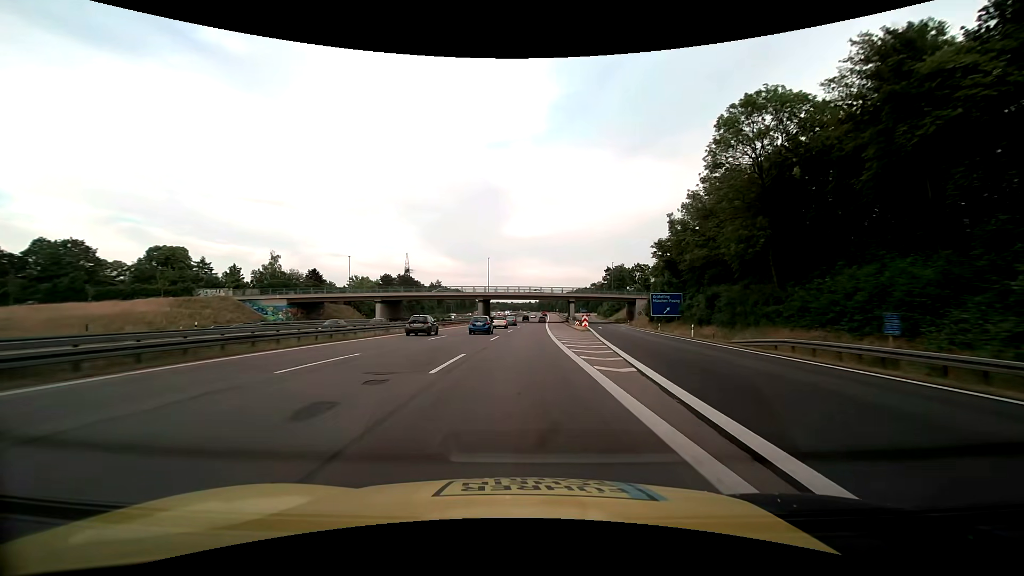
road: motorway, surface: asphalt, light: Day
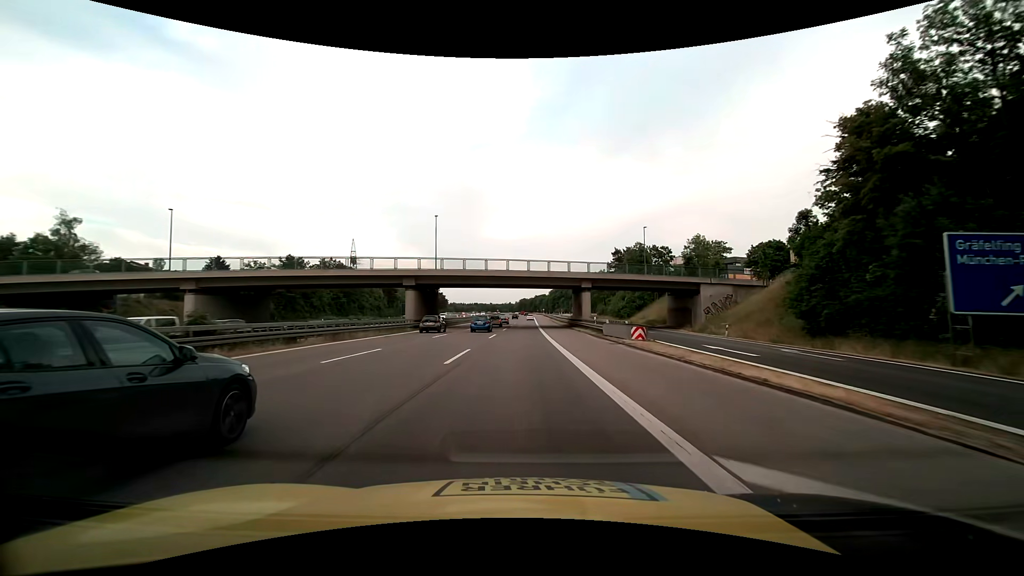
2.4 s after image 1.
(+1.0, +51.6) m; +2°
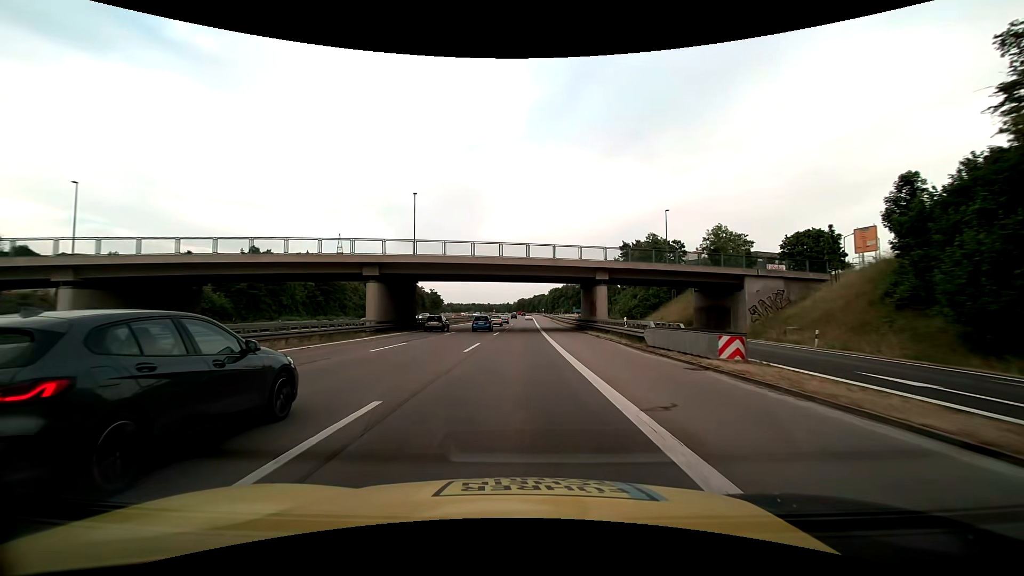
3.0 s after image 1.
(0.0, +12.9) m; 0°
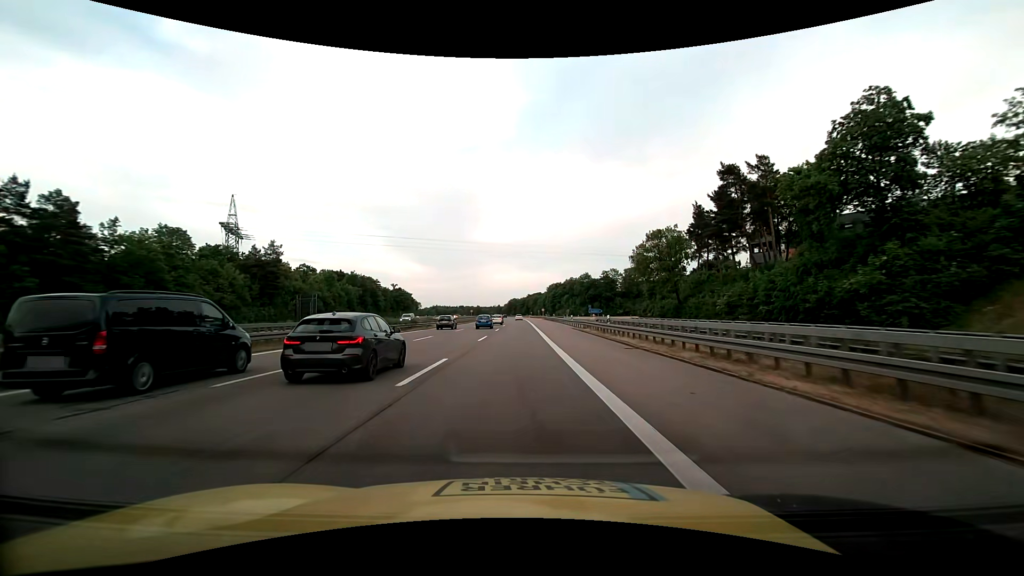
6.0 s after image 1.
(+0.5, +64.3) m; 0°
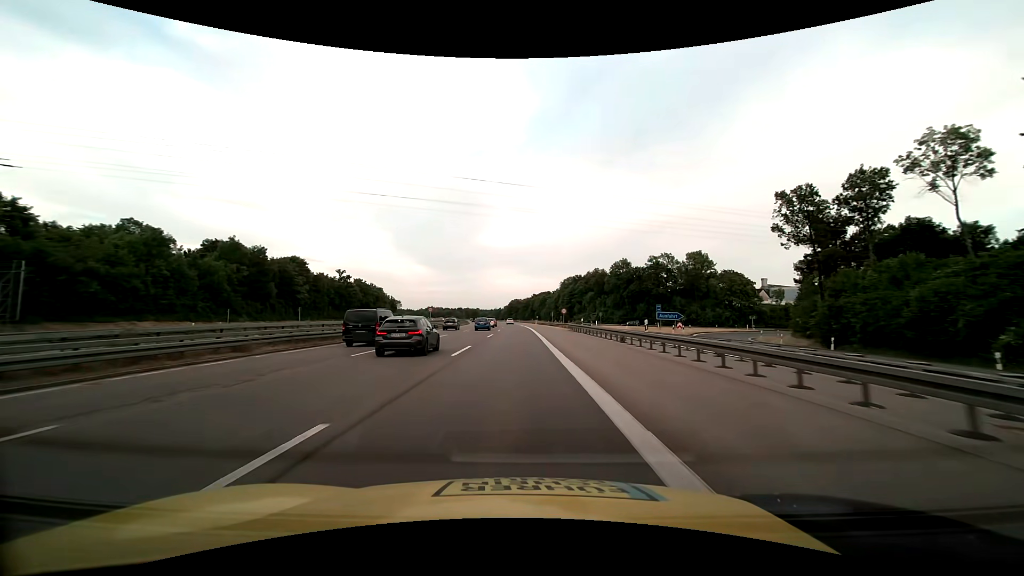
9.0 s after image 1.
(+0.4, +64.0) m; 0°
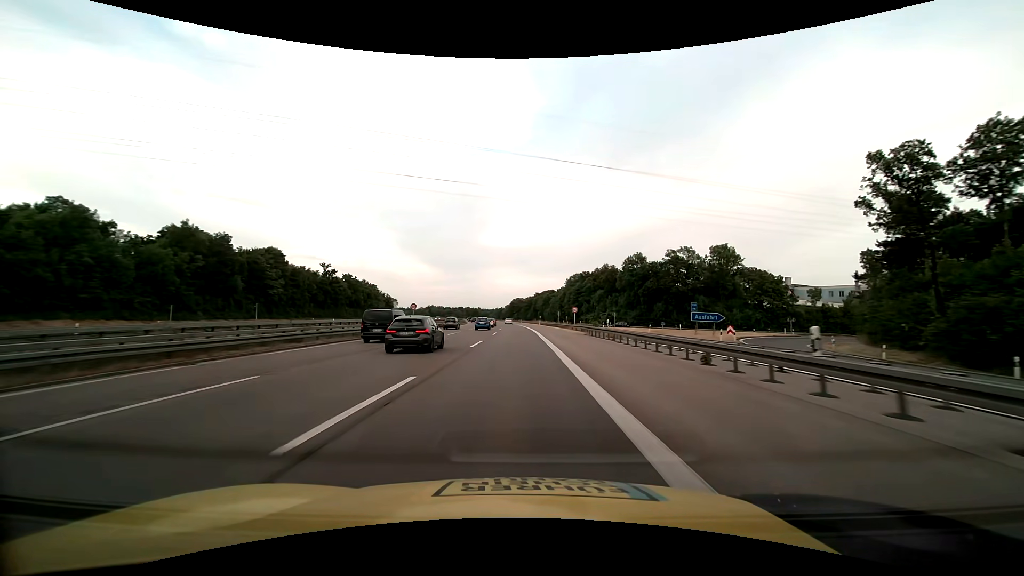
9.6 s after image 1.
(0.0, +12.8) m; 0°
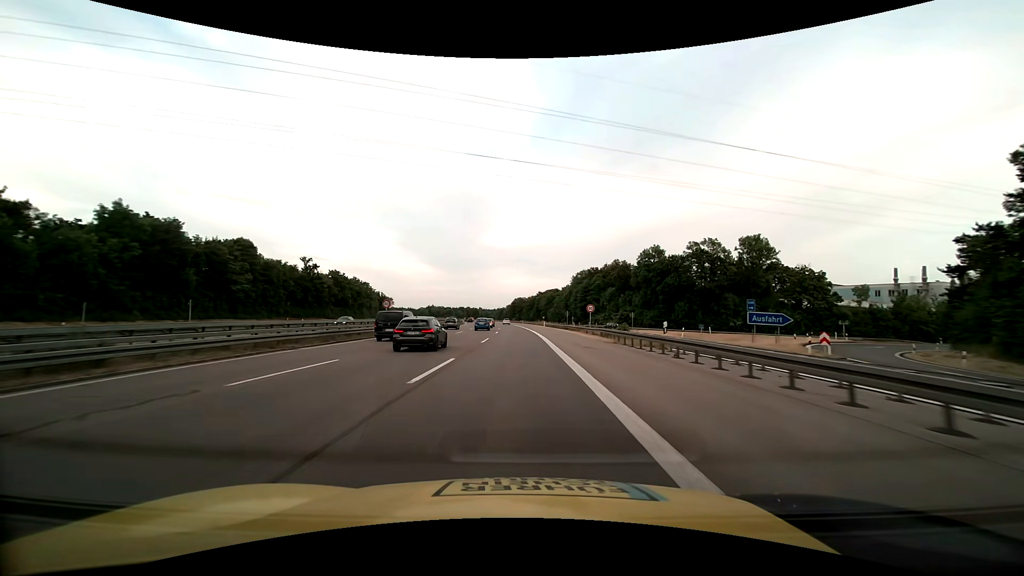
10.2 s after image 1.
(0.0, +12.8) m; 0°
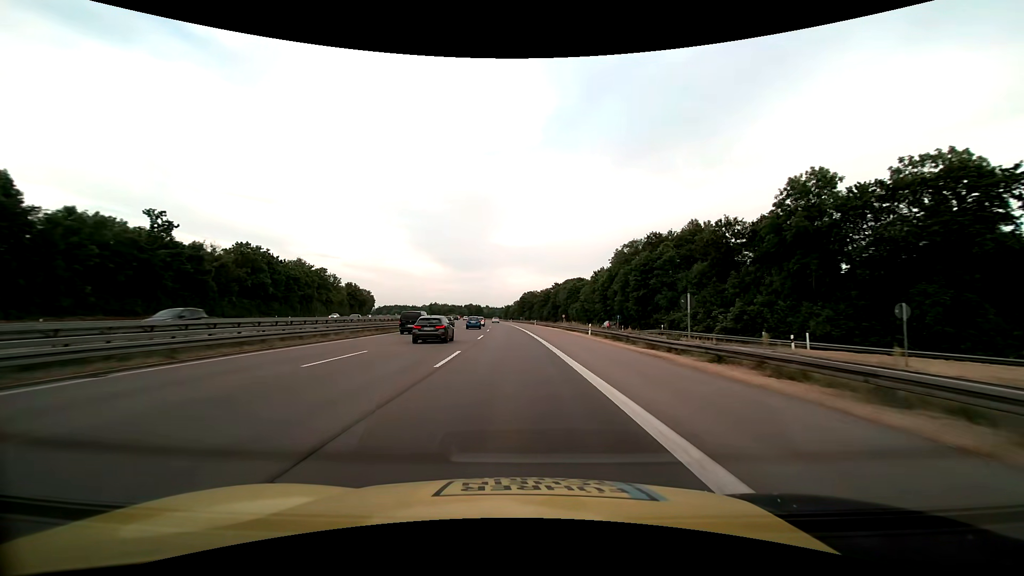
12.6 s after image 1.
(-0.5, +51.4) m; -1°
(0, +10) (0, +20) (0, +30) (-1, +40) (-1, +50) (-2, +60) (-2, +70) (-3, +80) (-4, +90) (-5, +100) m
